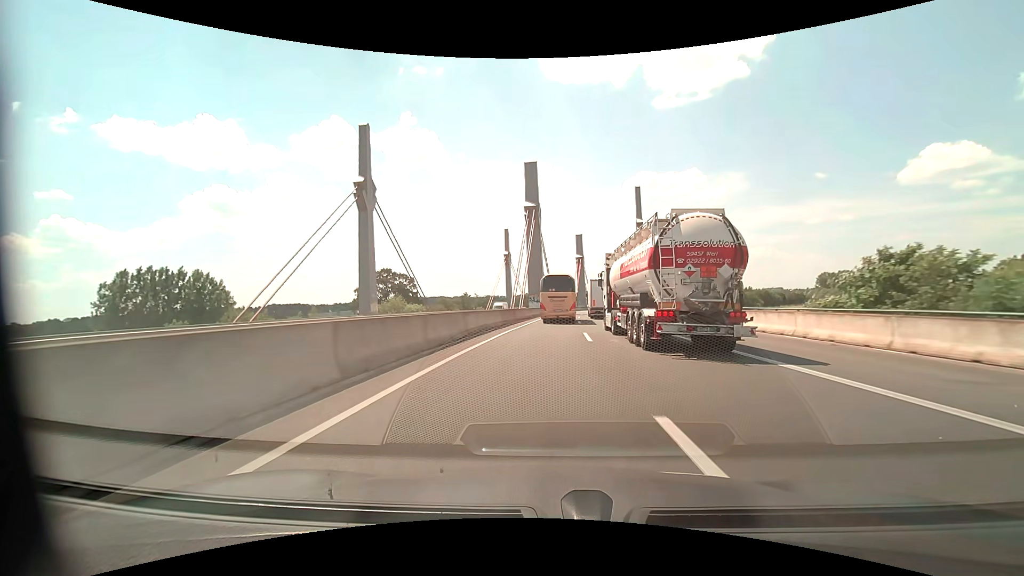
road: motorway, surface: asphalt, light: Day
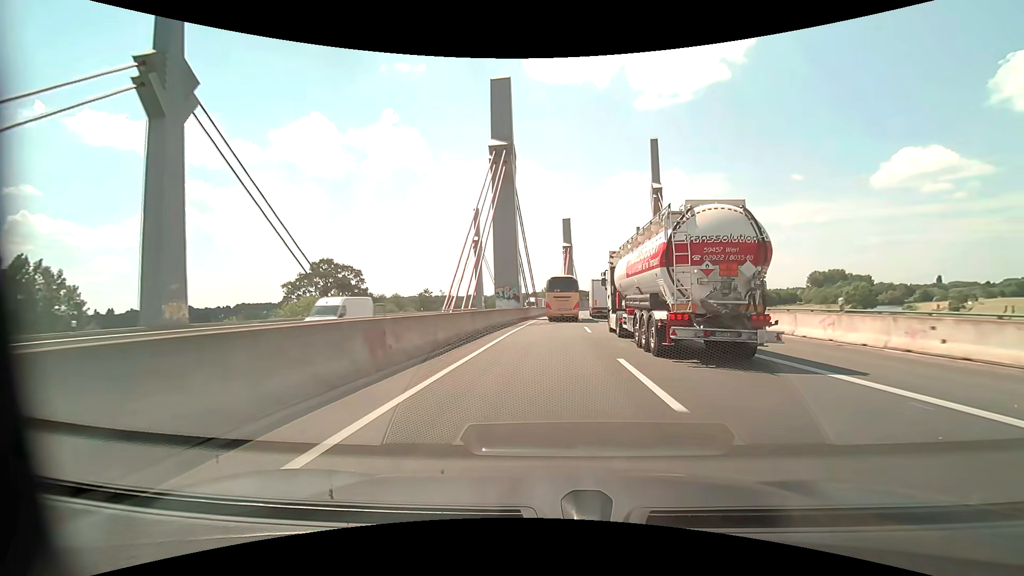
(+0.6, +30.0) m; +2°
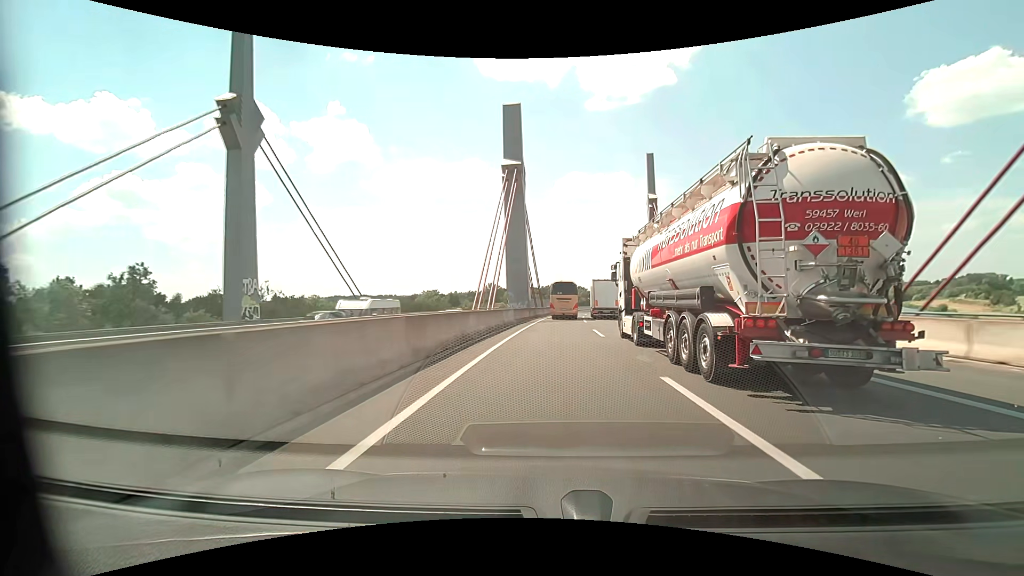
(+3.8, +76.0) m; +6°
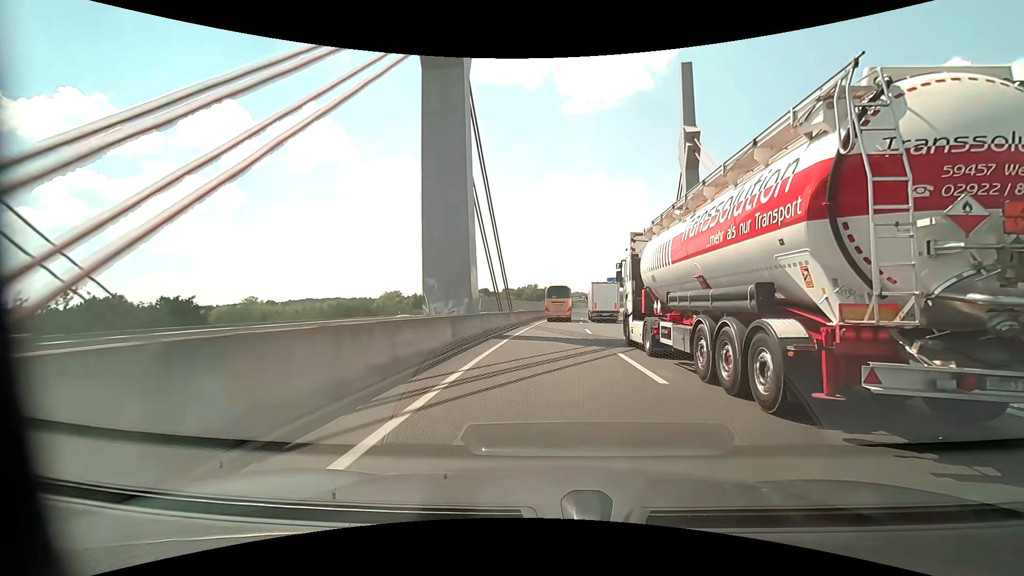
(+0.7, +31.0) m; +3°
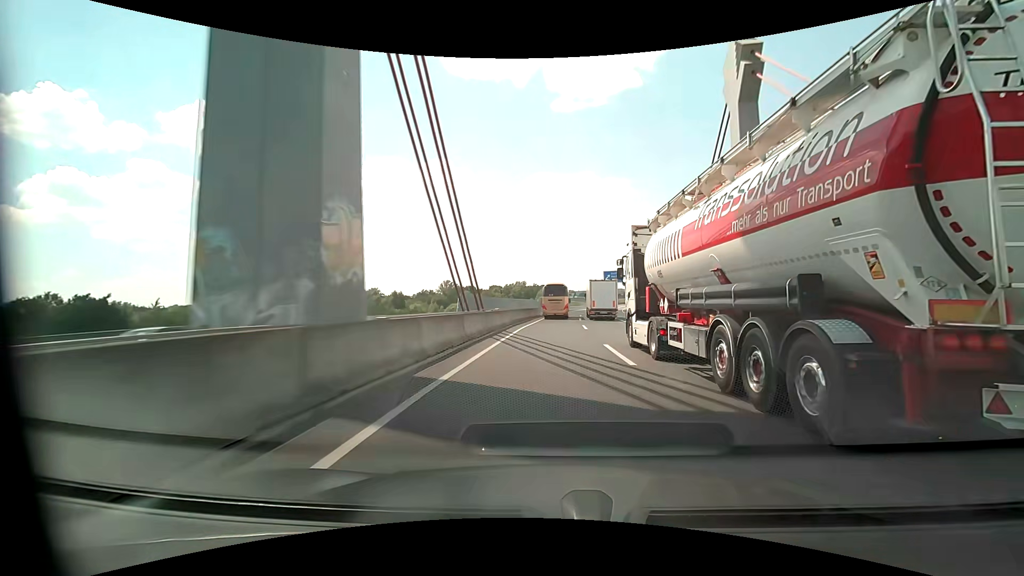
(+0.2, +15.7) m; +1°
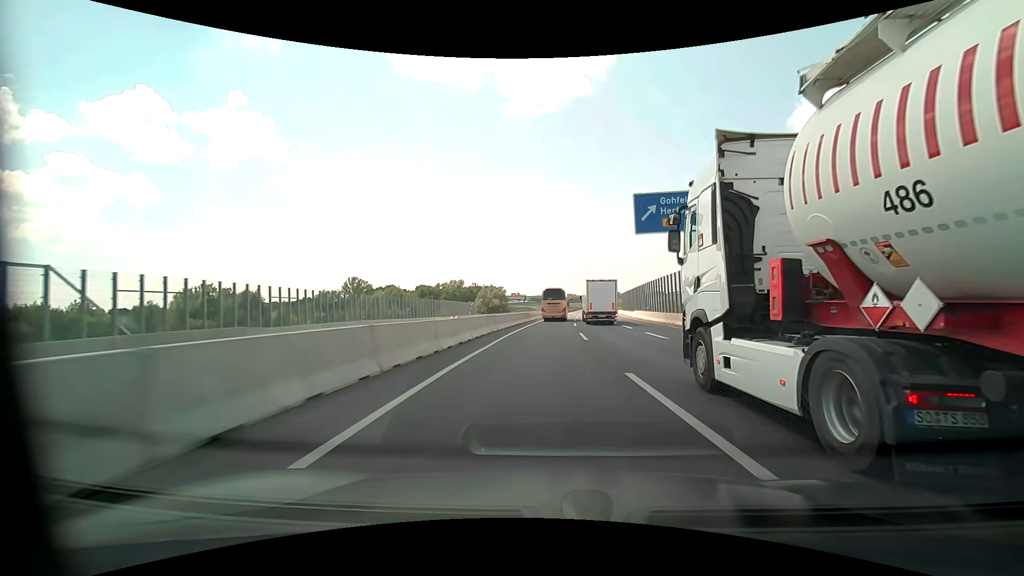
(+3.7, +80.1) m; +5°
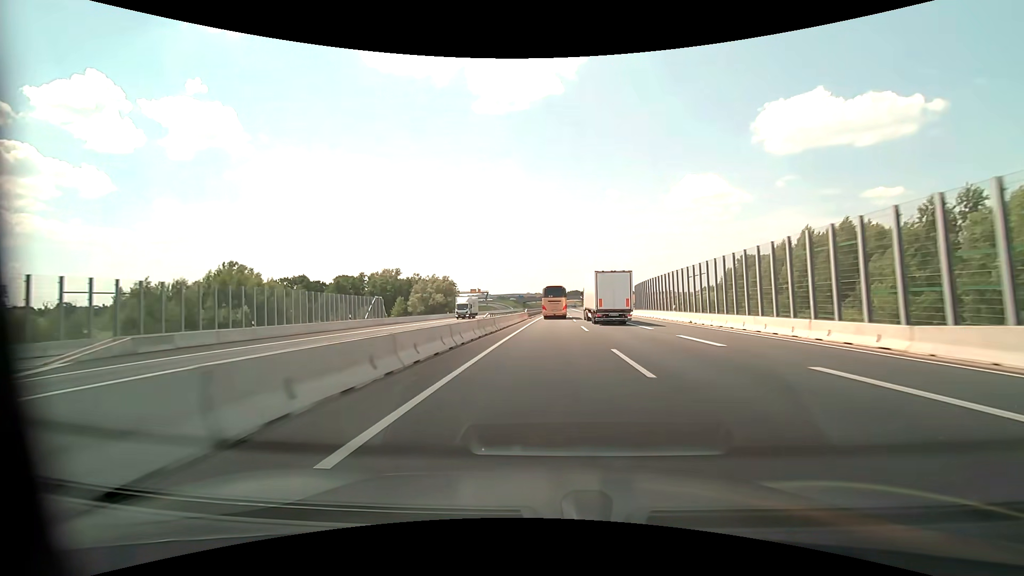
(+2.3, +67.9) m; +4°
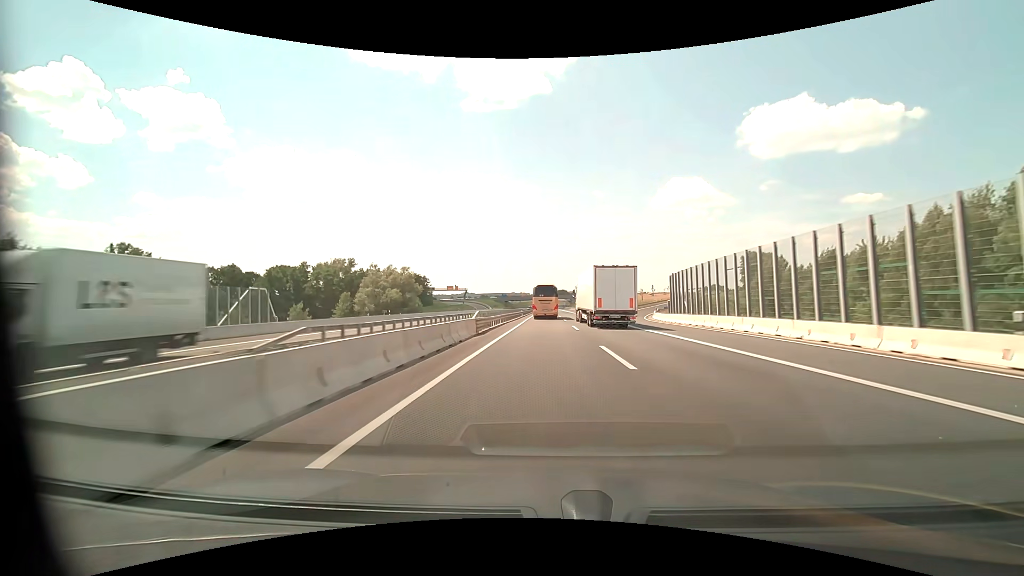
(+0.5, +35.3) m; +2°
(0, +10) (0, +20) (0, +30) (0, +40) (0, +50) (0, +60) (0, +70) (0, +80) (0, +90) (0, +100) m
